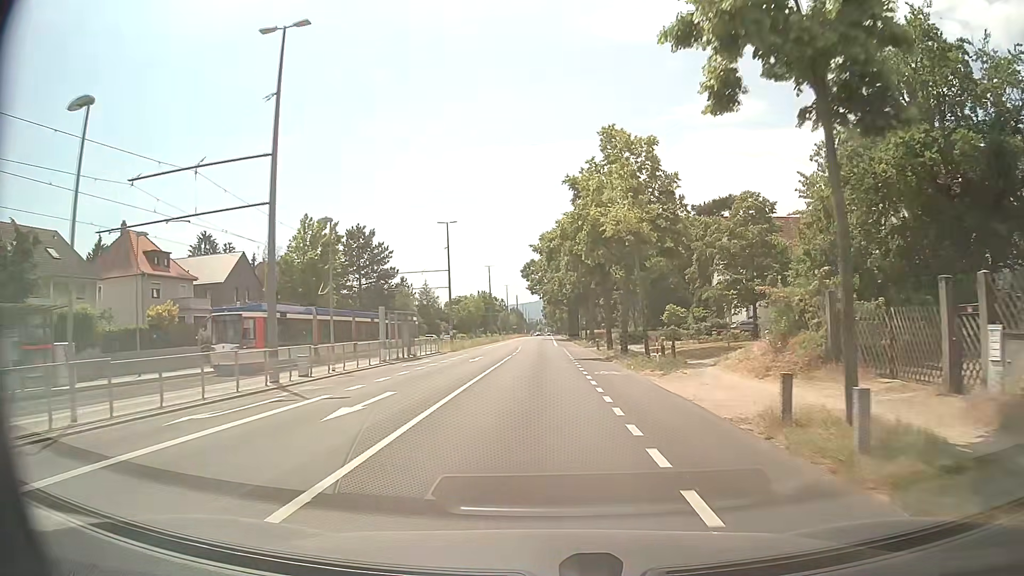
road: tertiary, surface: asphalt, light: Day
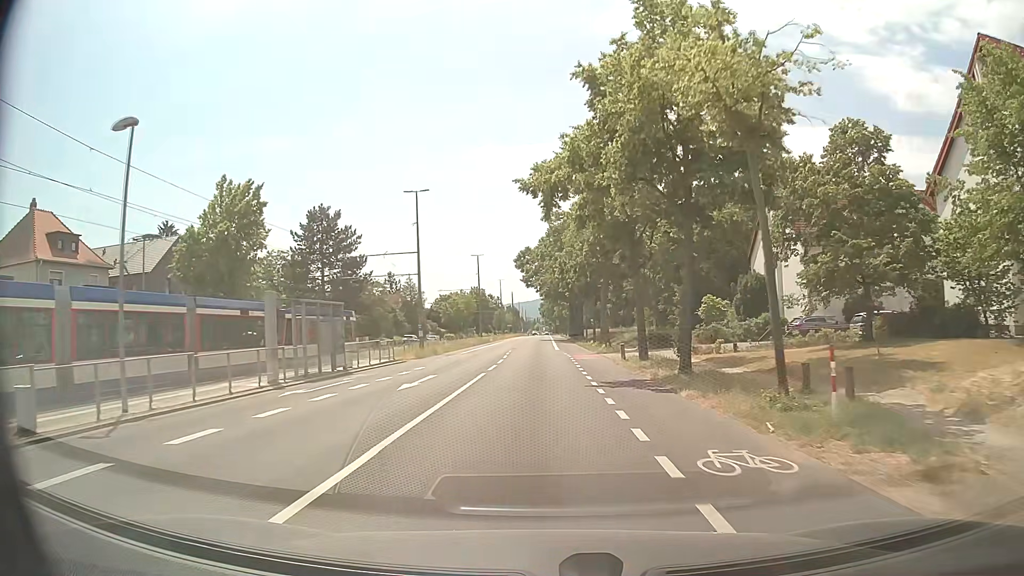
(+0.1, +14.5) m; 0°
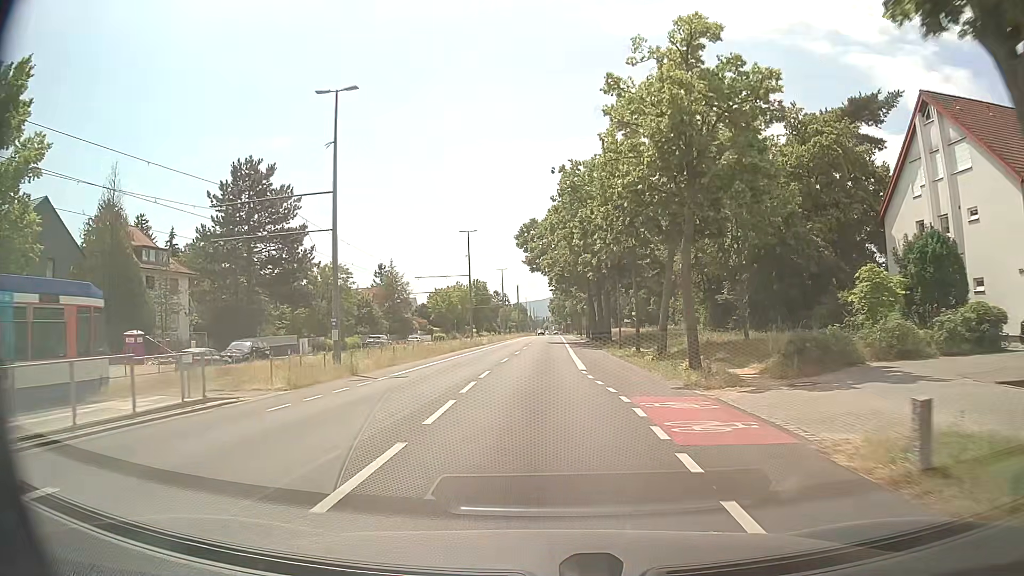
(-0.1, +22.0) m; -1°
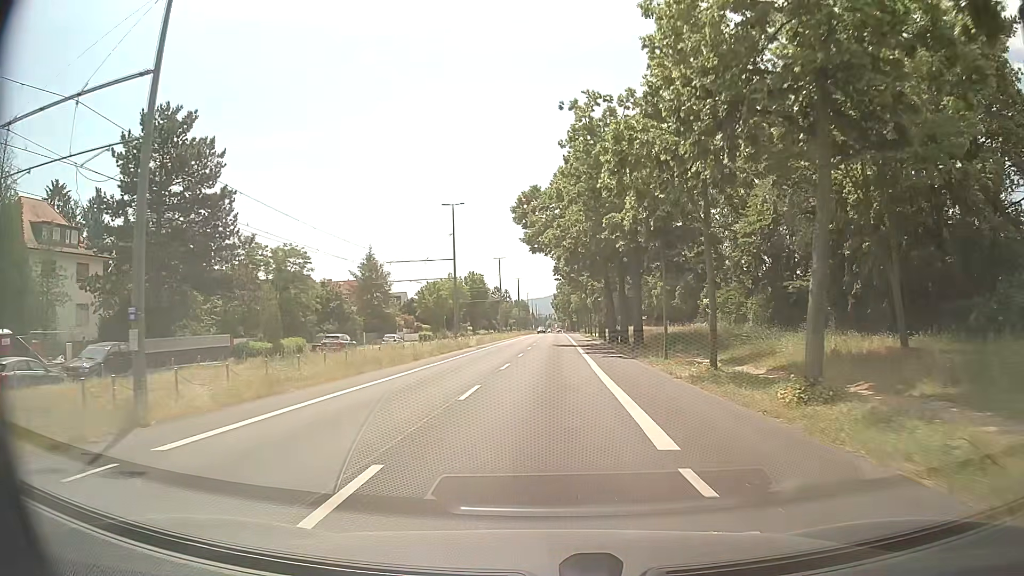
(0.0, +14.8) m; 0°
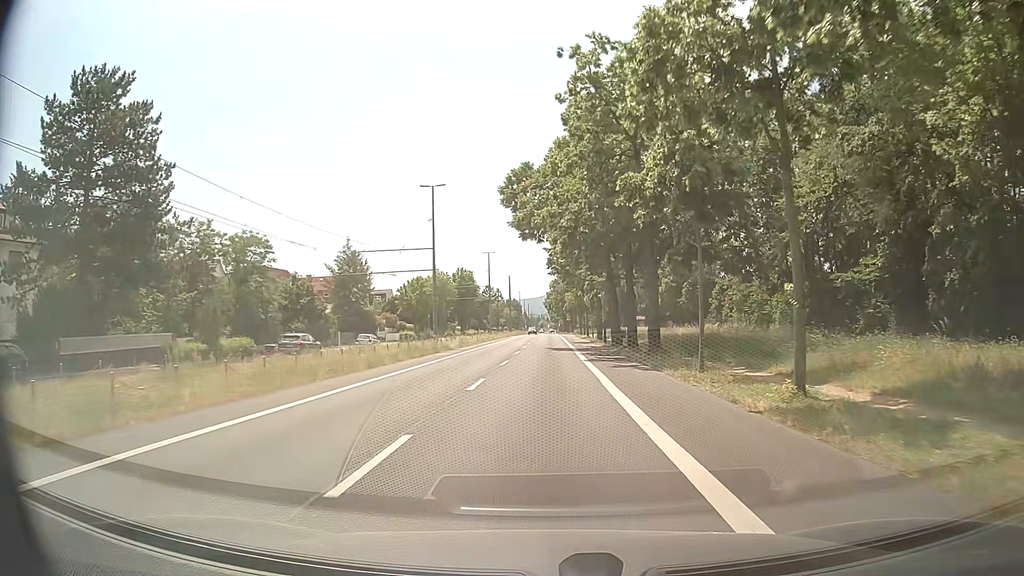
(0.0, +7.4) m; 0°
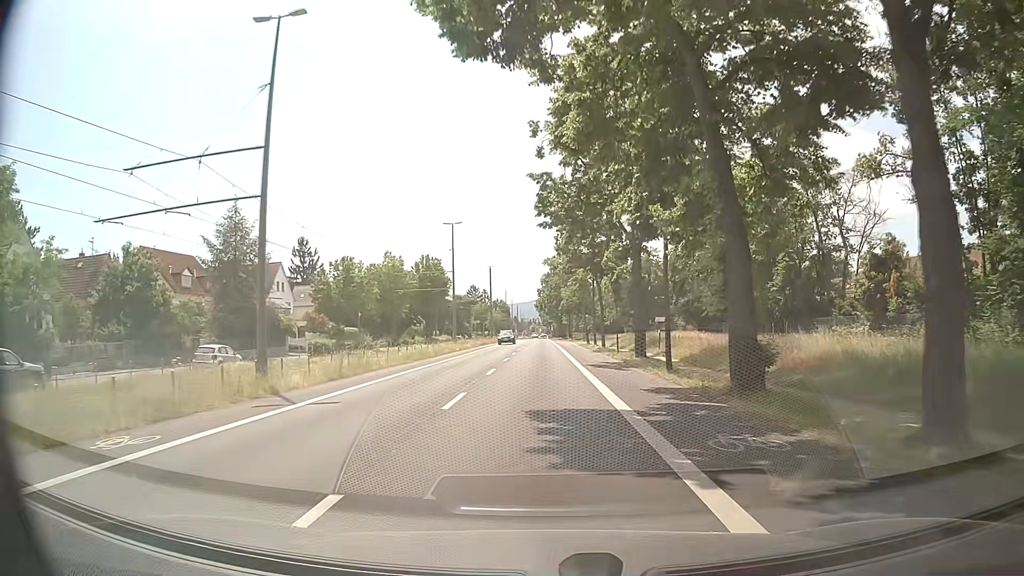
(+0.4, +29.9) m; +1°
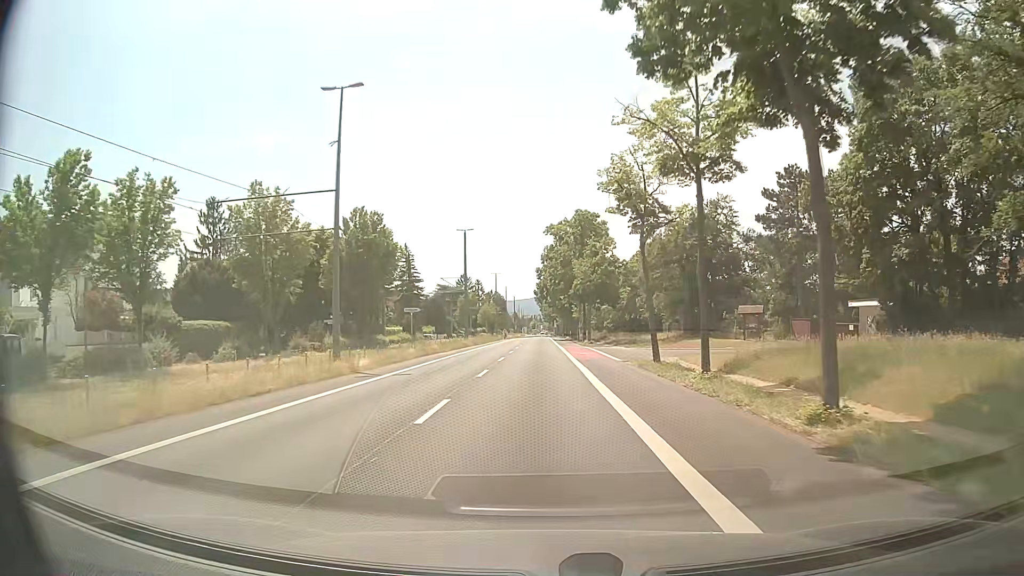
(-0.2, +37.7) m; -1°
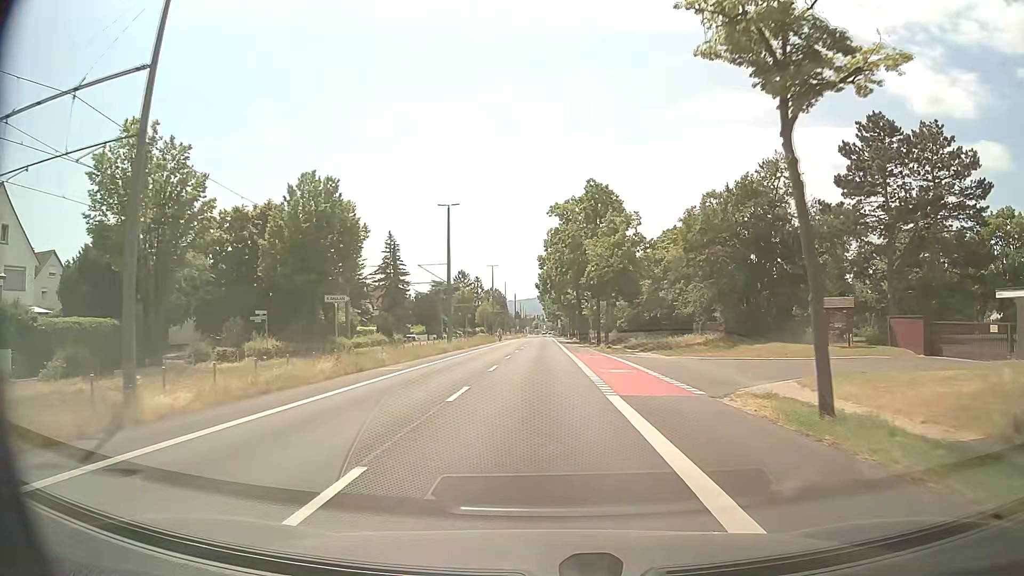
(+0.1, +15.2) m; 0°
